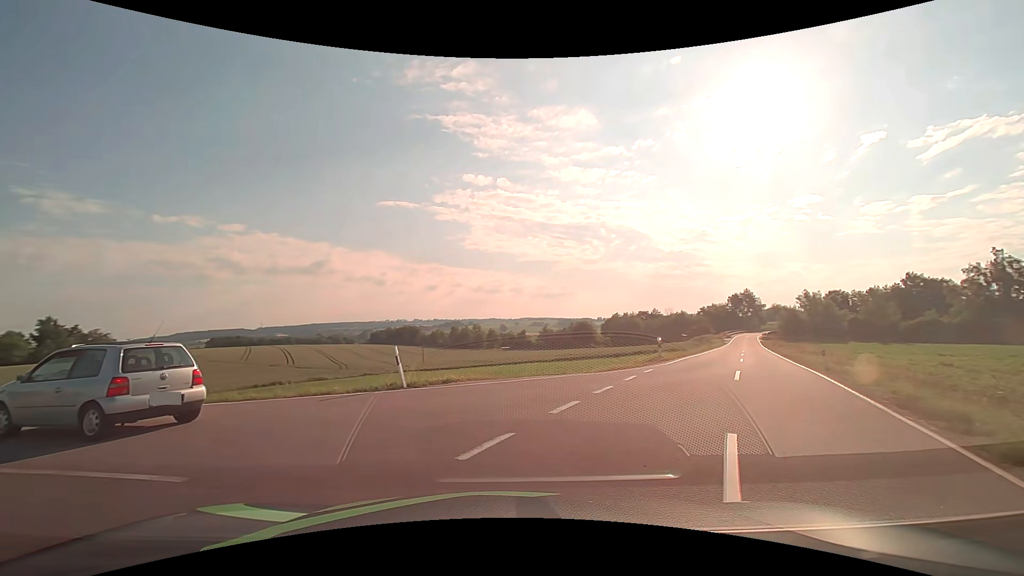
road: tertiary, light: Day
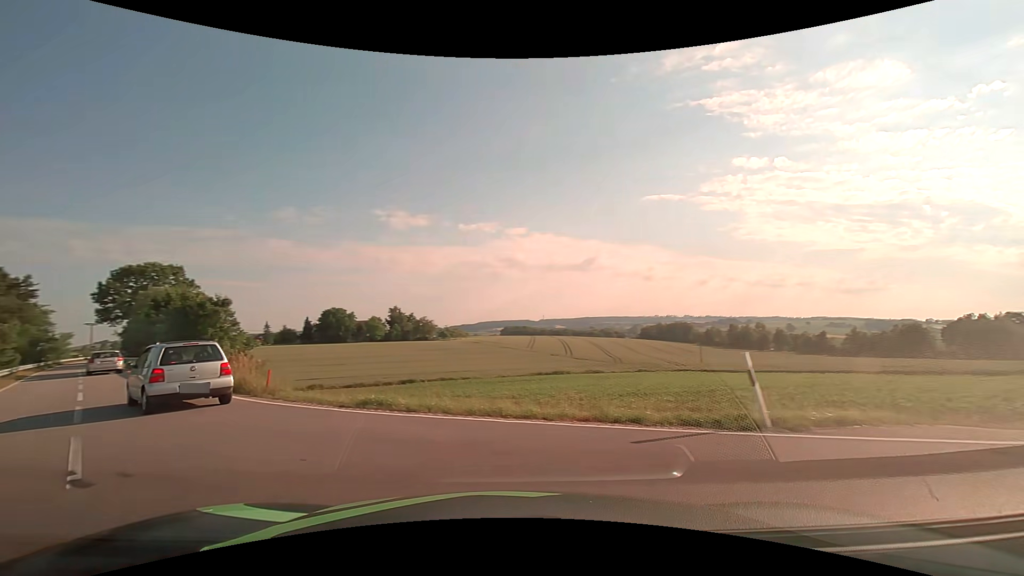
(-1.3, +5.2) m; -29°
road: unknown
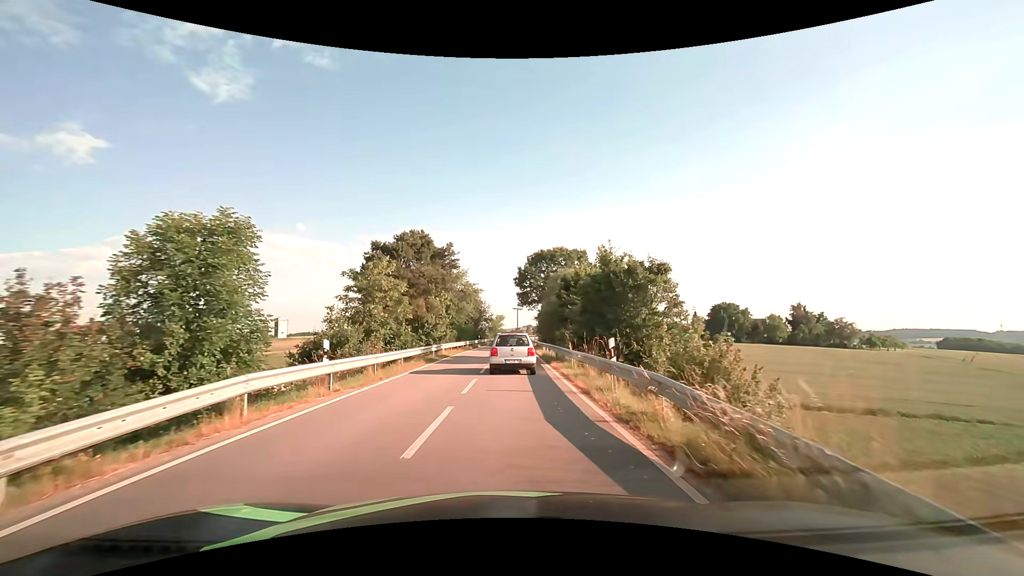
(-10.9, +16.3) m; -43°
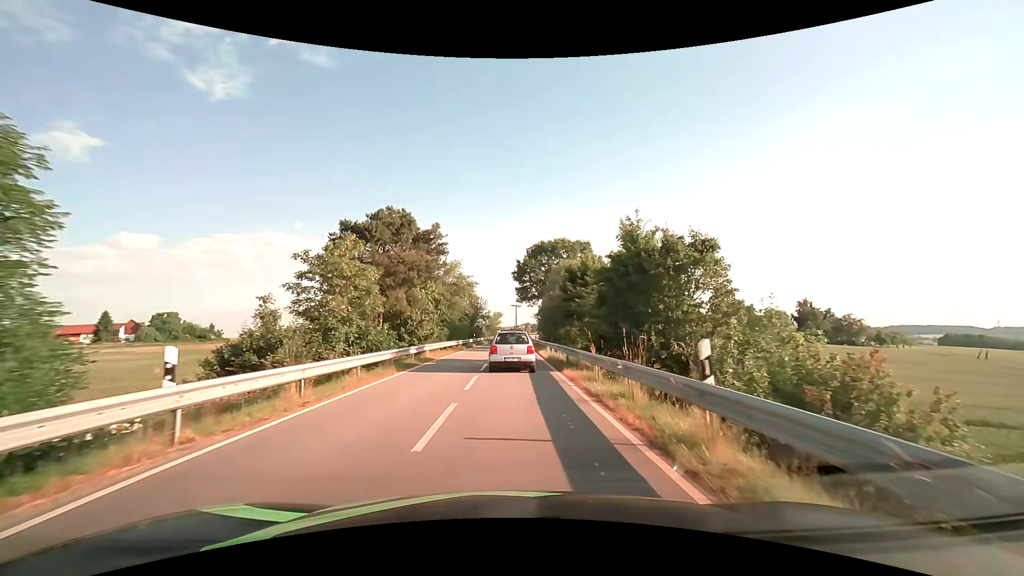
(0.0, +5.9) m; 0°
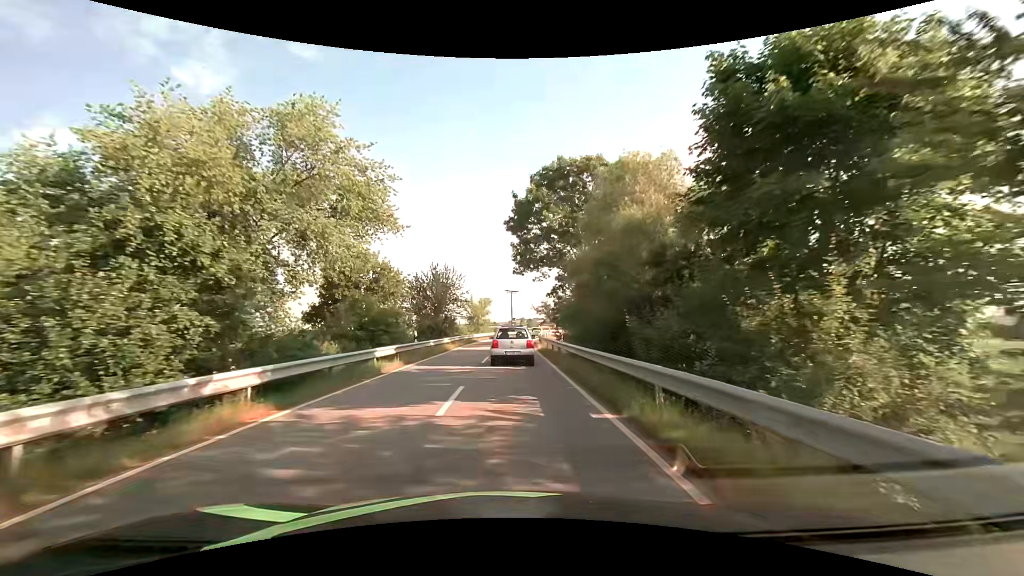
(+0.4, +34.5) m; +1°
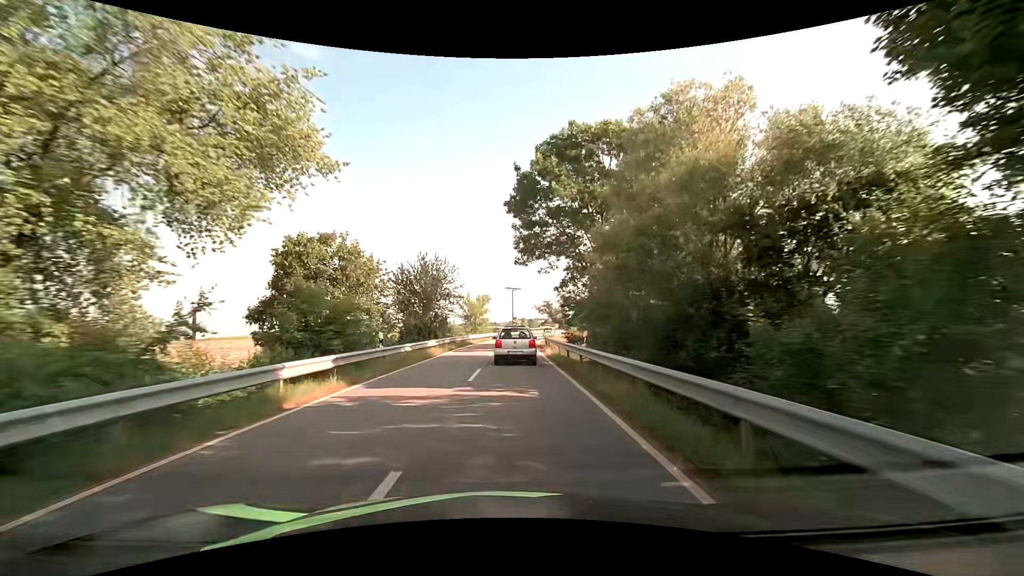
(0.0, +7.0) m; 0°
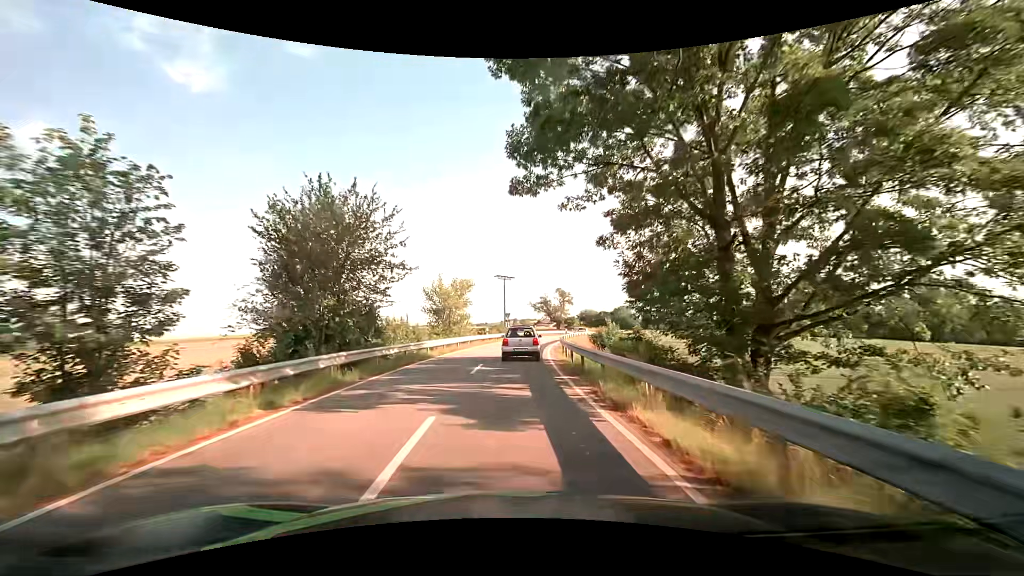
(+0.1, +21.0) m; +2°
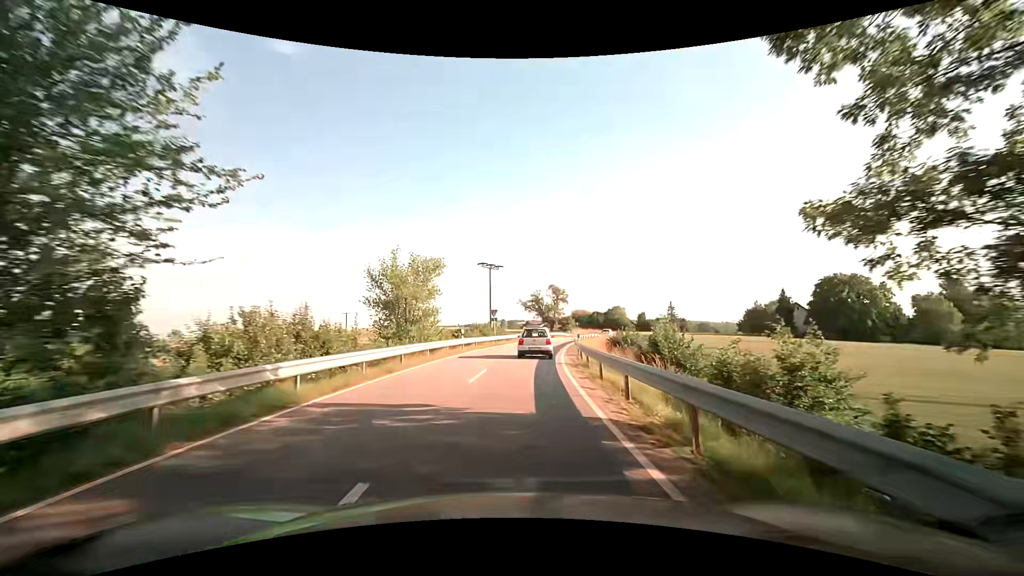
(0.0, +14.4) m; +1°
(0, +10) (0, +20) (+1, +30) (+2, +40) (+4, +50) (+6, +60) (+8, +69) (+11, +79) (+14, +88) (+18, +98) m
